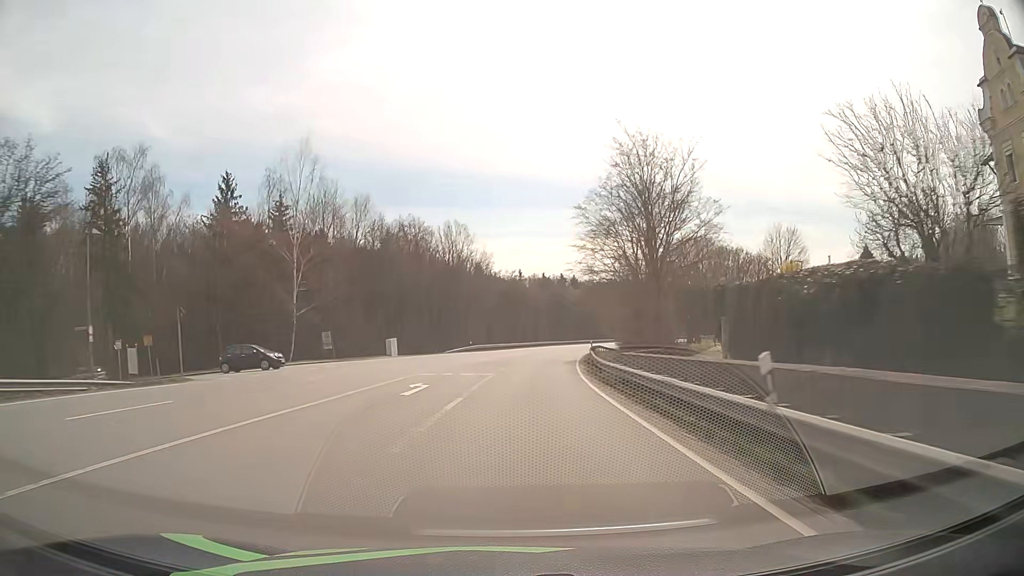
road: primary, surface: asphalt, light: Day
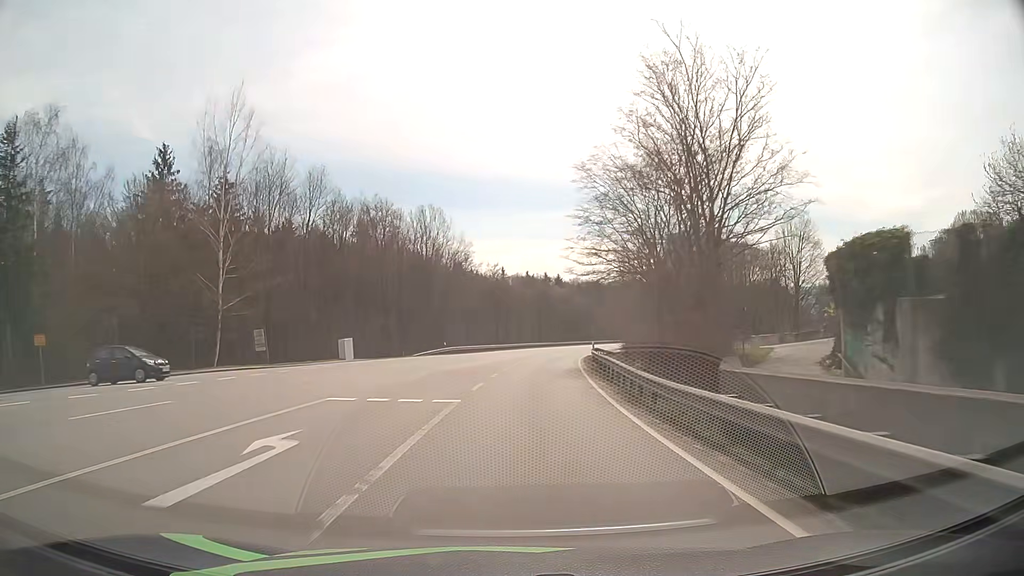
(+0.1, +11.7) m; +1°
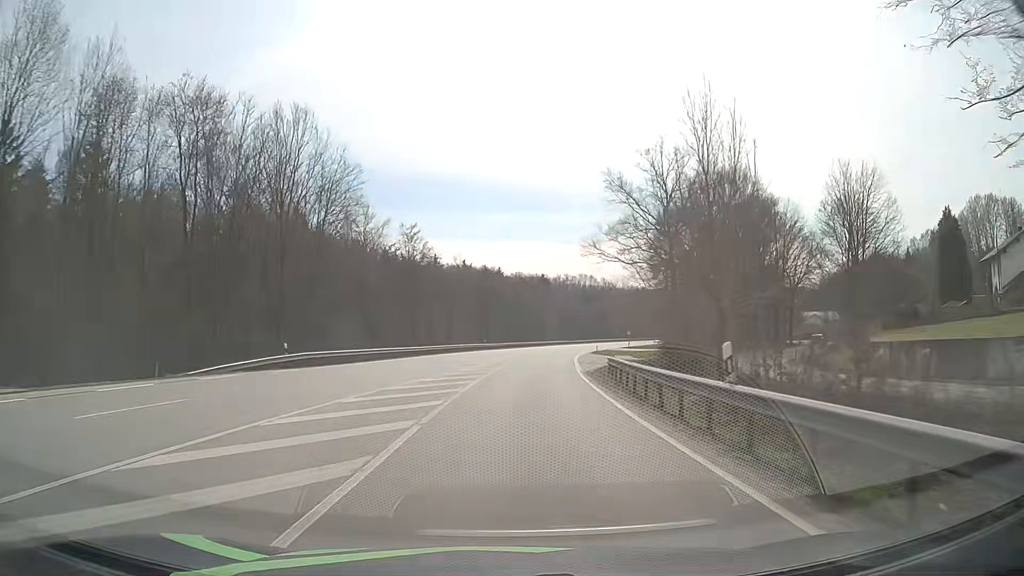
(+1.6, +35.4) m; +5°
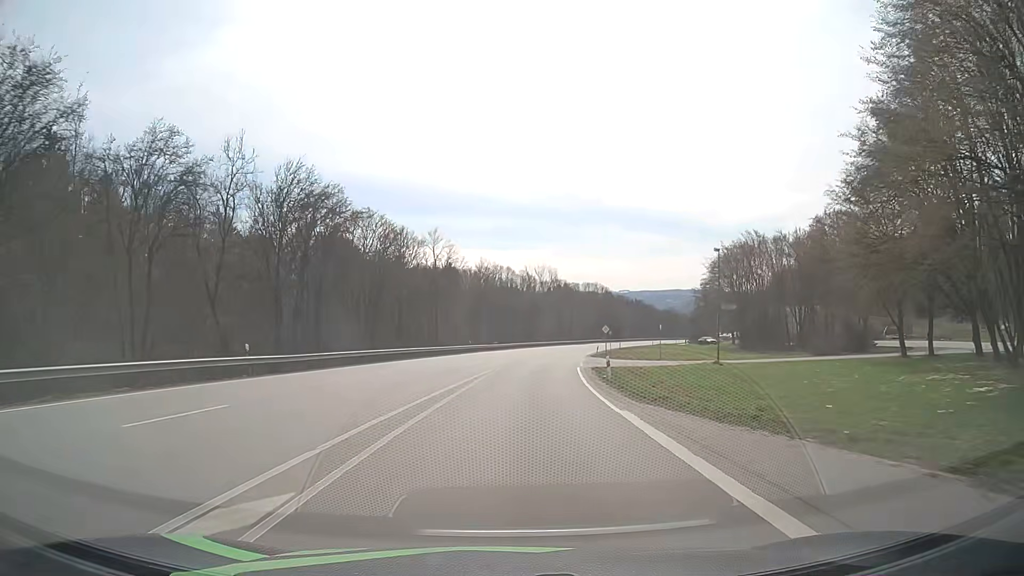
(+4.0, +59.1) m; +8°
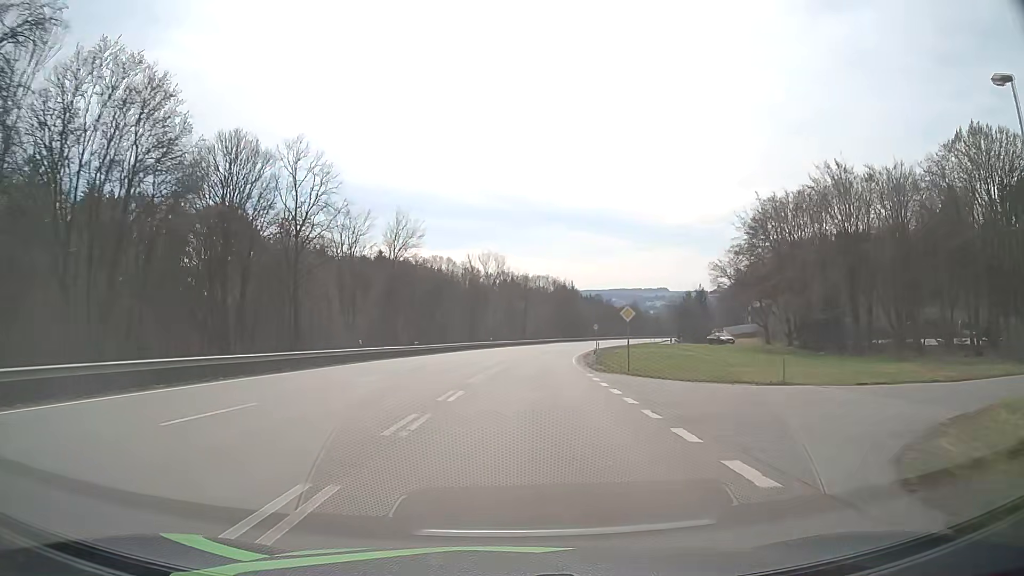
(+1.4, +35.1) m; +5°
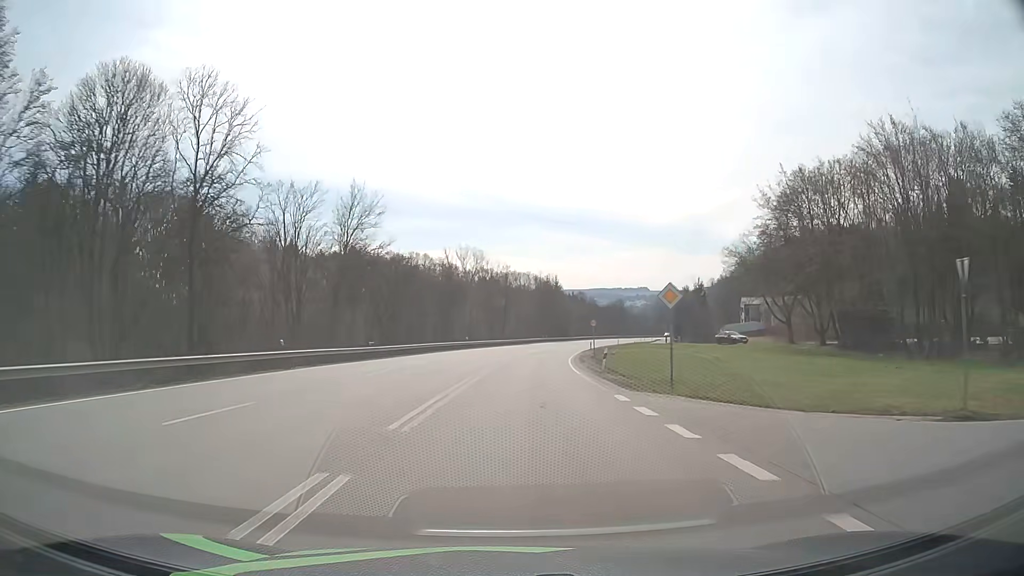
(+0.2, +11.8) m; +2°
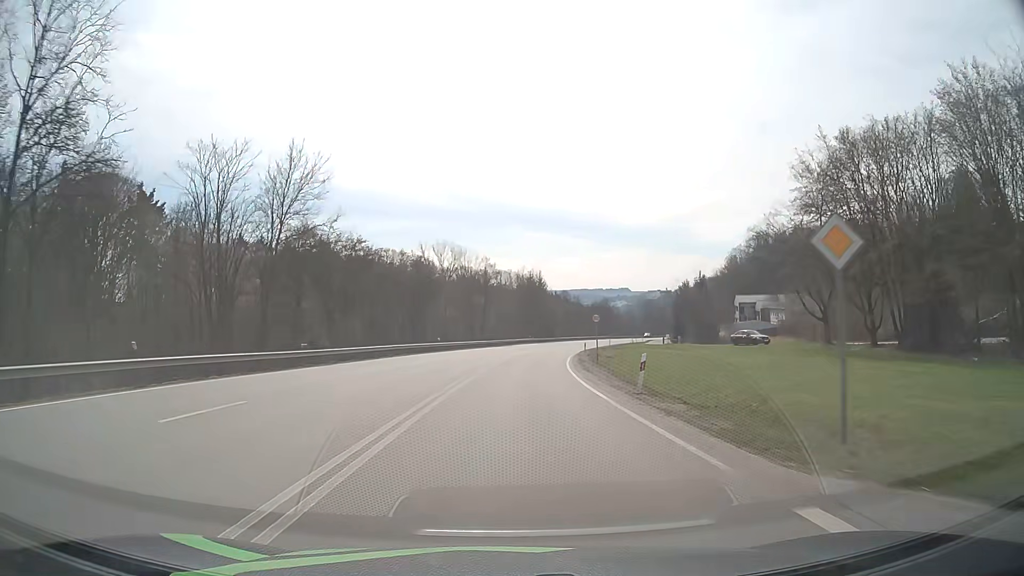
(+0.2, +11.8) m; +2°
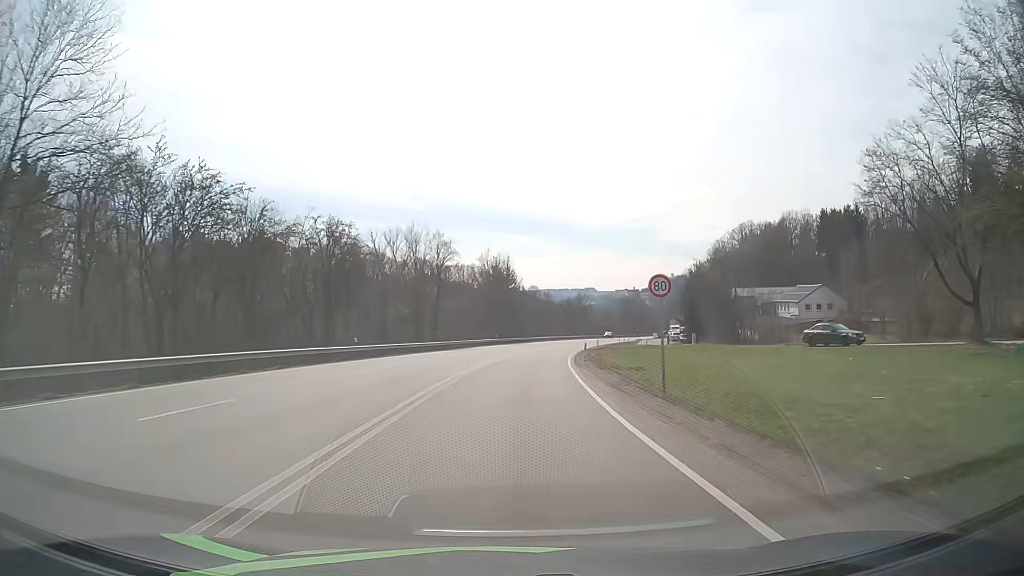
(+0.6, +23.6) m; +3°
(0, +10) (0, +20) (+1, +30) (+2, +40) (+3, +50) (+4, +60) (+5, +70) (+7, +80) (+9, +89) (+11, +99) m
